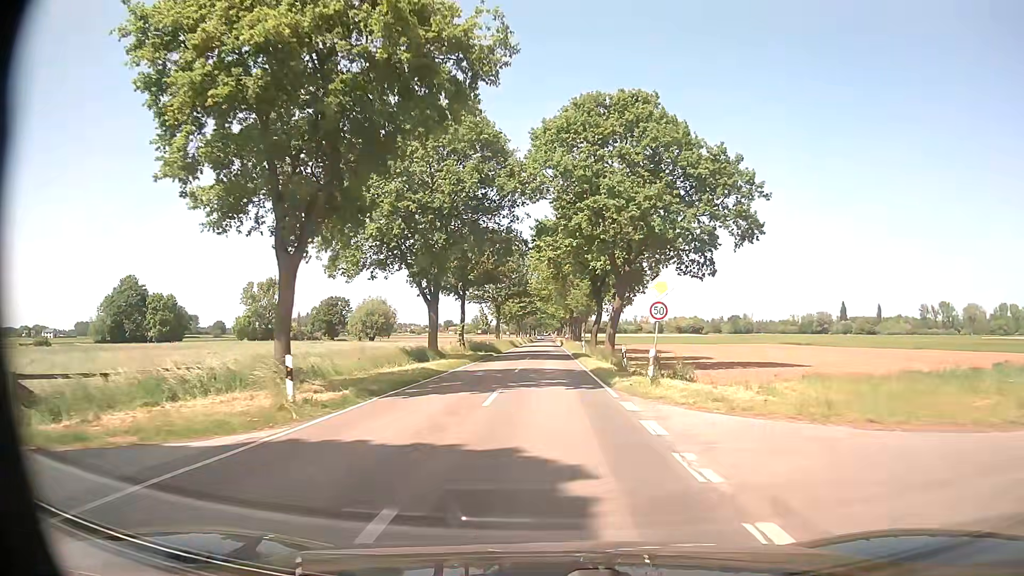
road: tertiary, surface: asphalt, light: Day
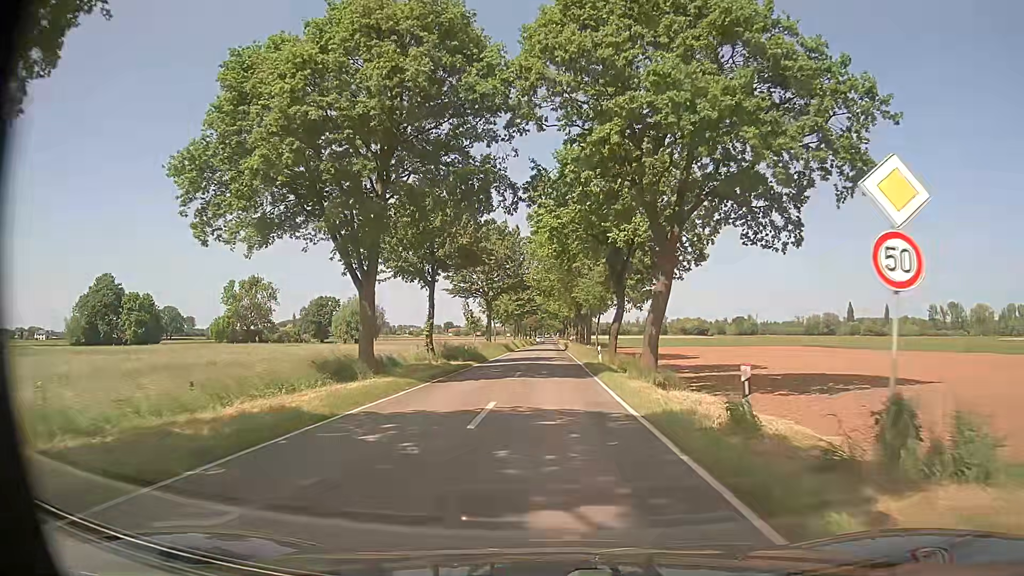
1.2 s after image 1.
(0.0, +14.6) m; 0°
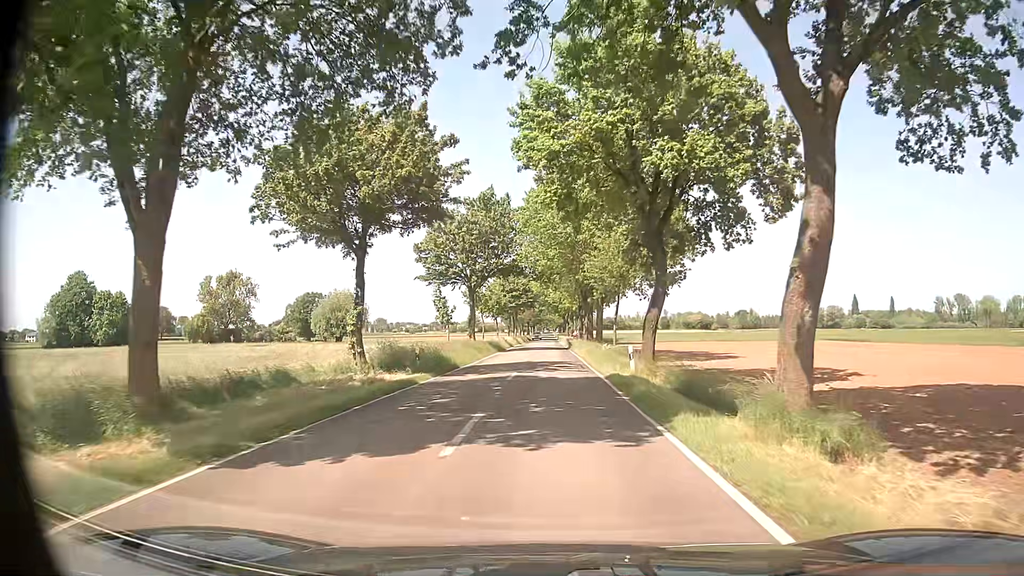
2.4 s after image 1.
(0.0, +14.1) m; 0°
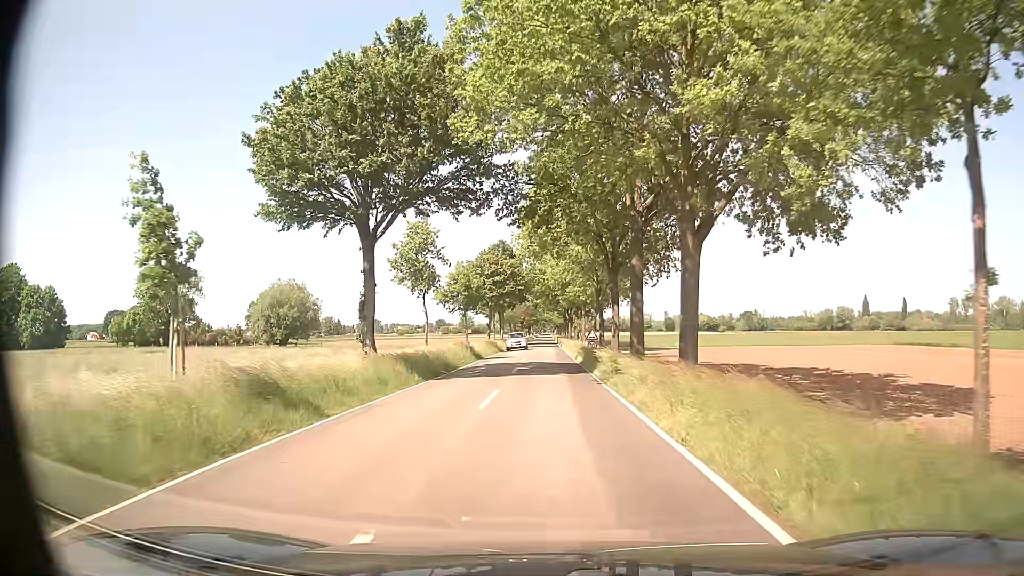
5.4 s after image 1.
(+0.1, +30.9) m; +1°
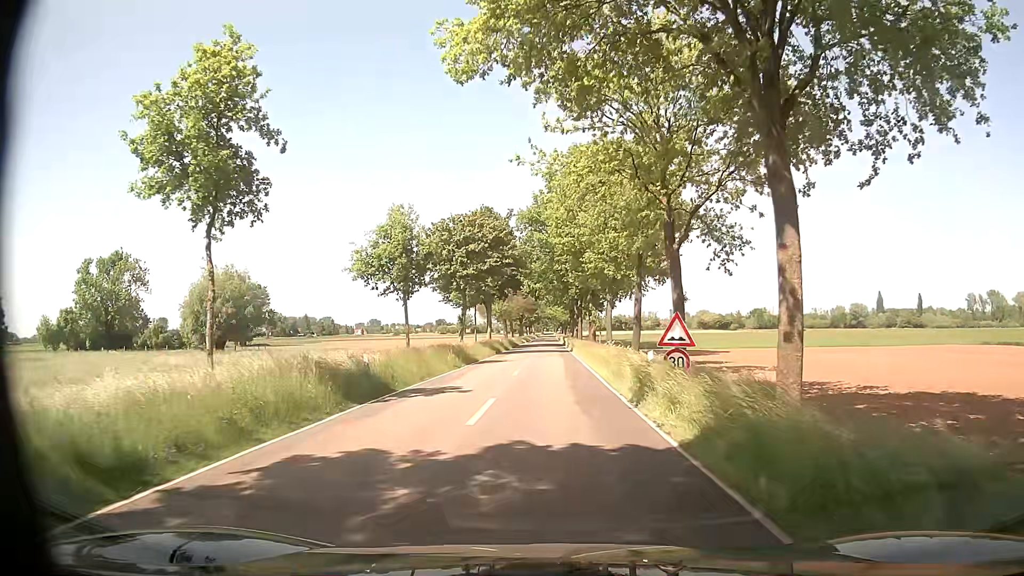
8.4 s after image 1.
(-0.4, +25.4) m; -2°
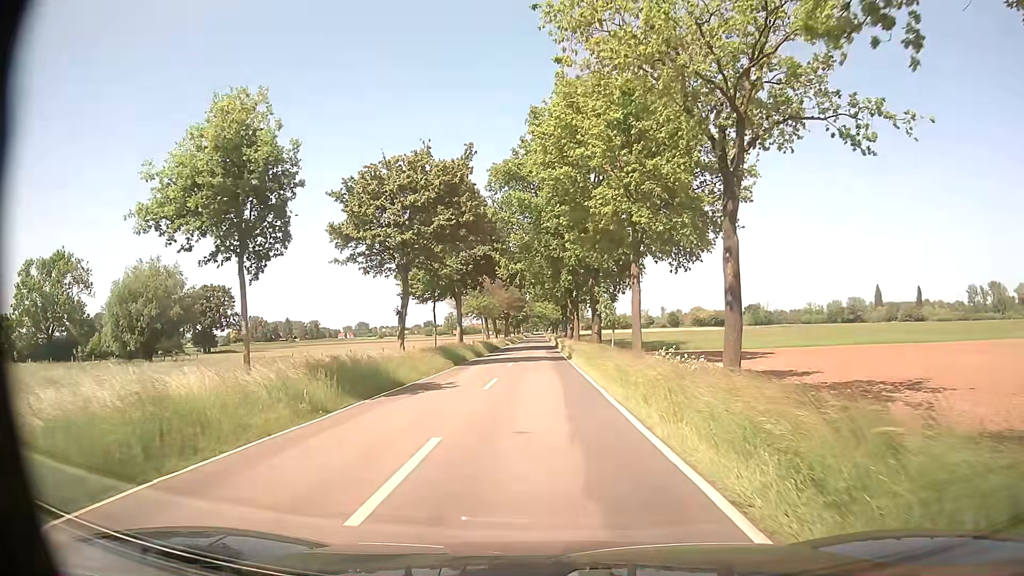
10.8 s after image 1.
(+0.6, +17.1) m; +2°
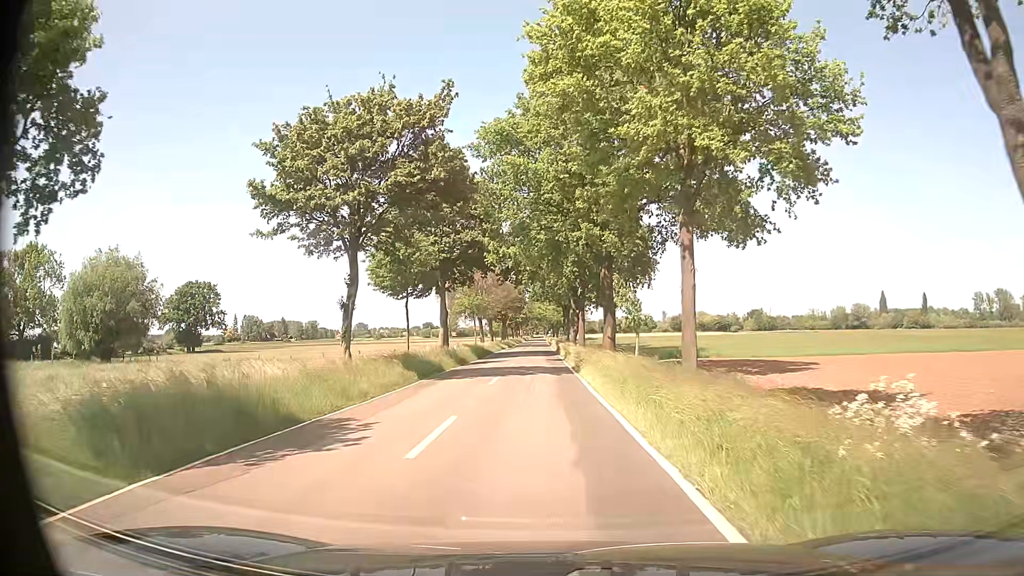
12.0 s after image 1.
(0.0, +9.1) m; 0°
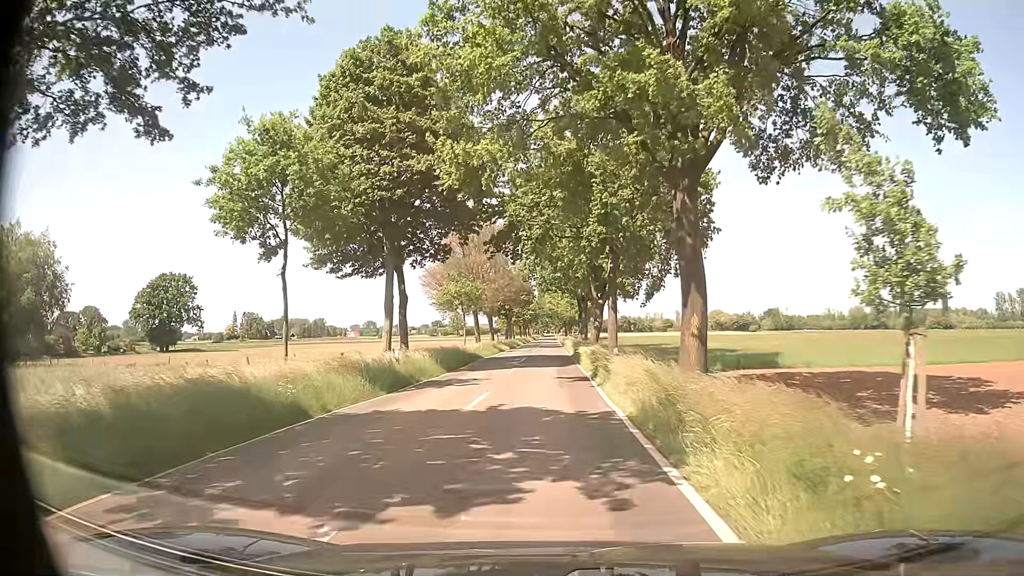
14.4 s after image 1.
(-0.1, +18.5) m; -1°
(0, +10) (0, +20) (0, +30) (0, +40) (0, +50) (0, +60) (0, +70) (0, +80) (0, +90) (+1, +100) m
